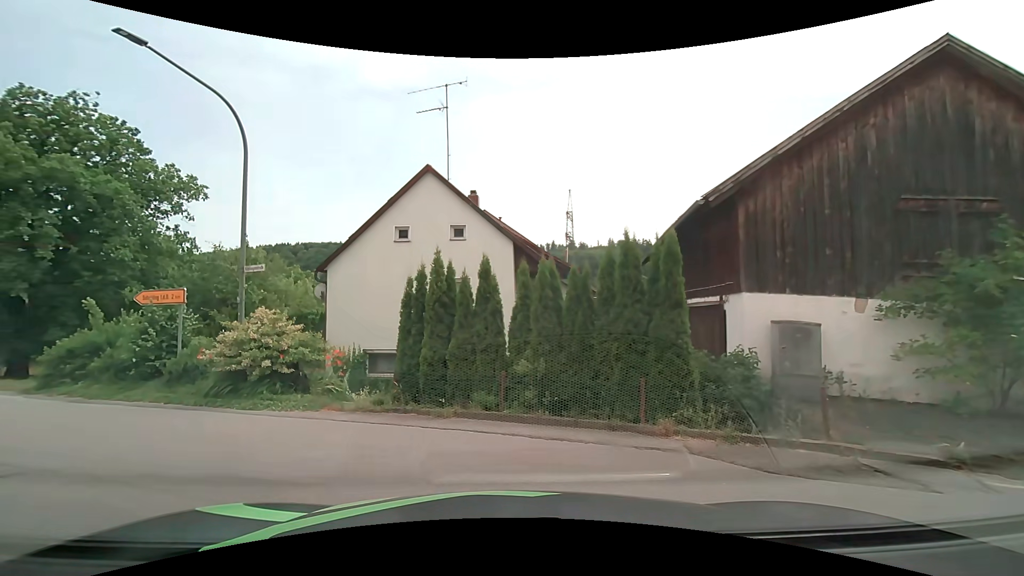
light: Day
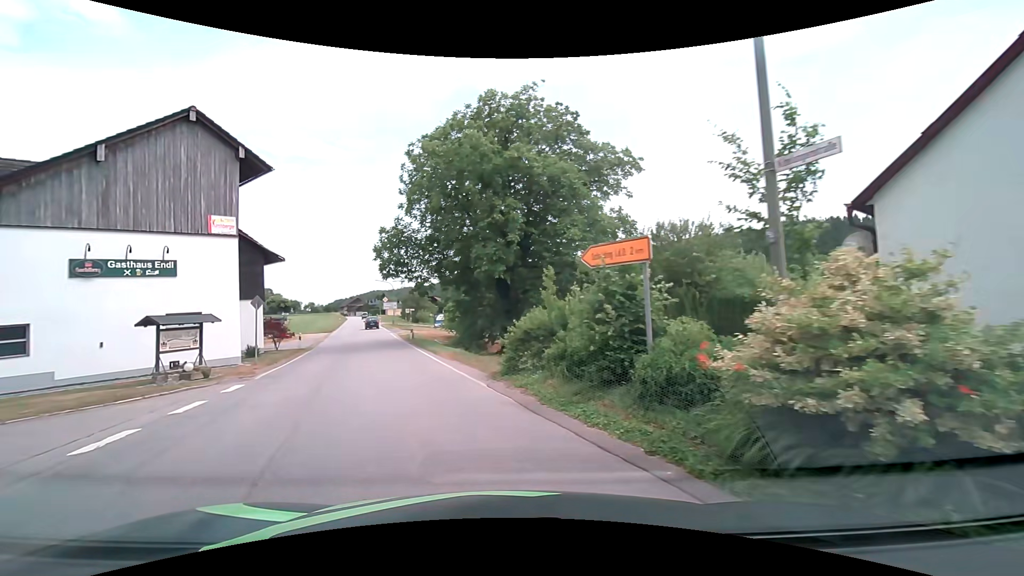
(-3.3, +7.3) m; -46°
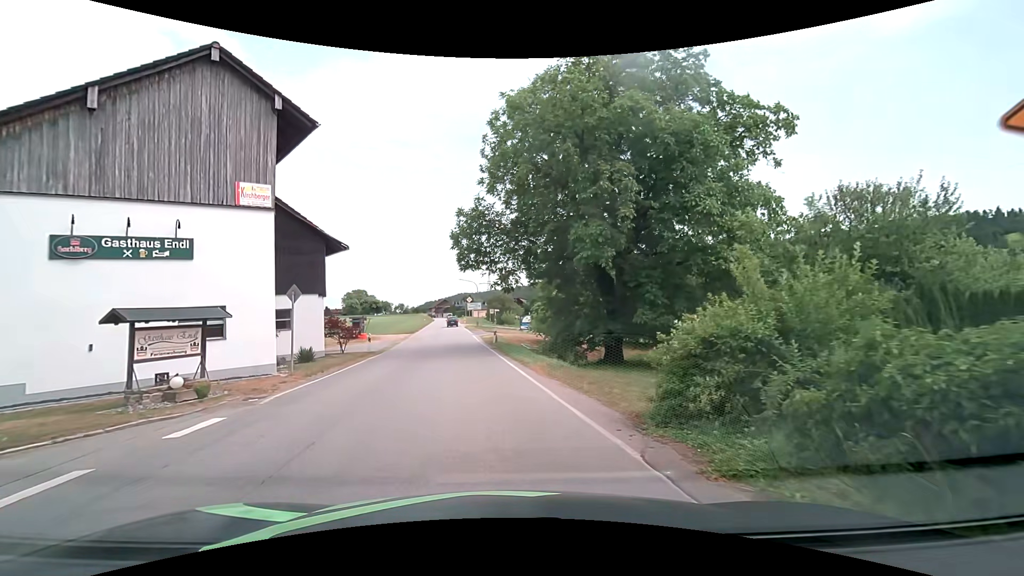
(-0.8, +6.1) m; -12°
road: secondary
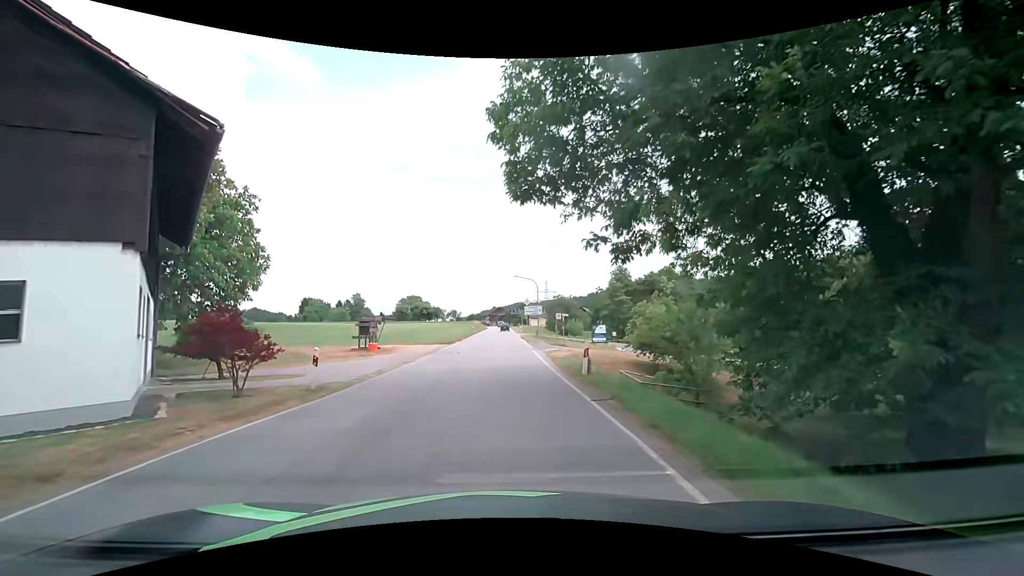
(-0.9, +16.6) m; -5°
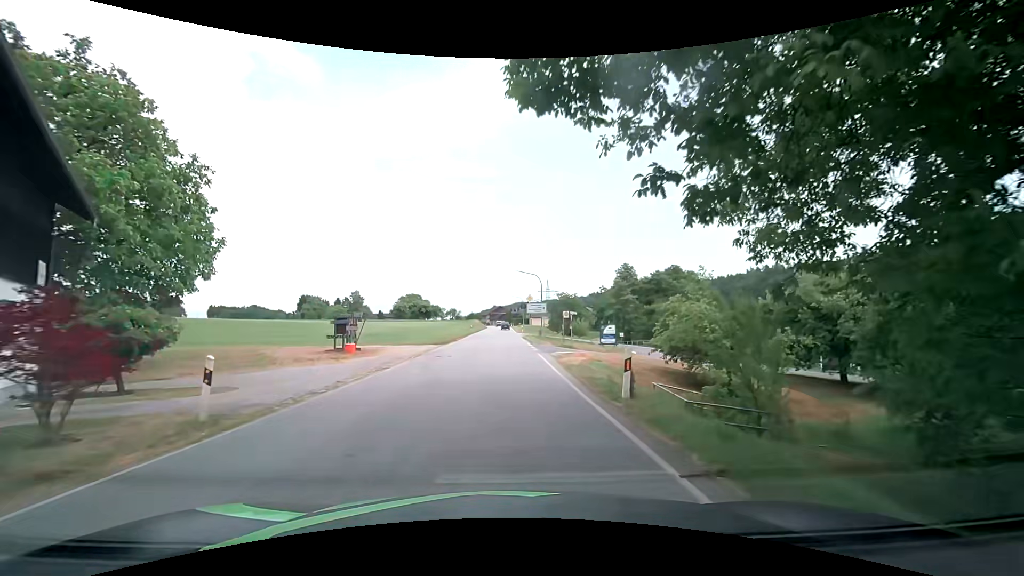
(0.0, +4.9) m; -1°
